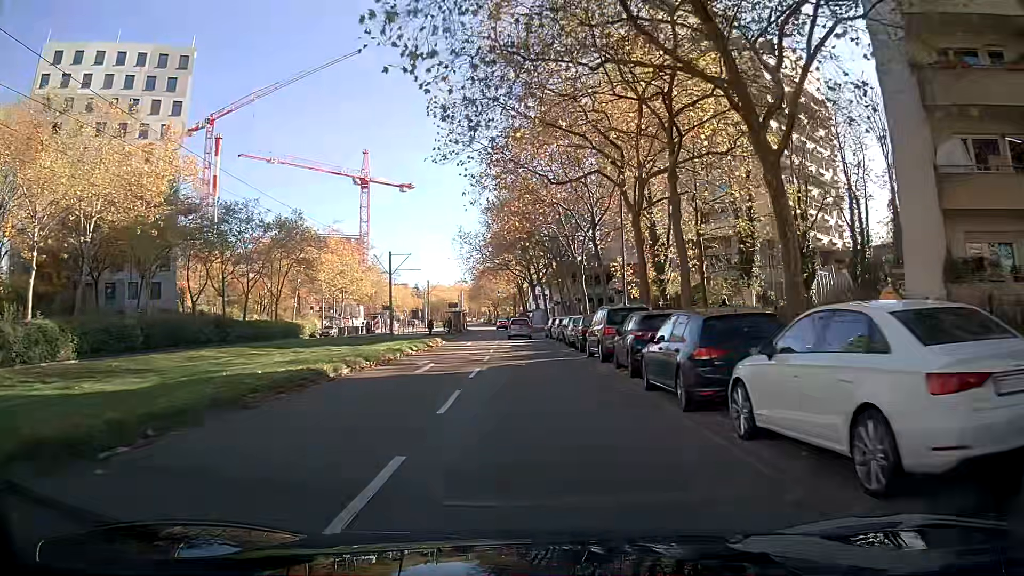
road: tertiary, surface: asphalt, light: Day
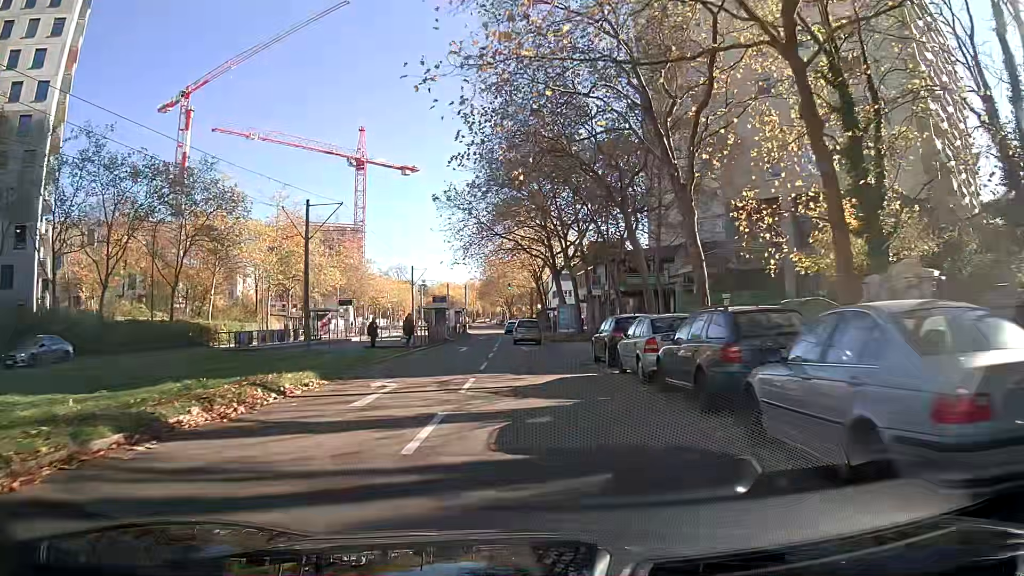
(-0.2, +26.4) m; -1°
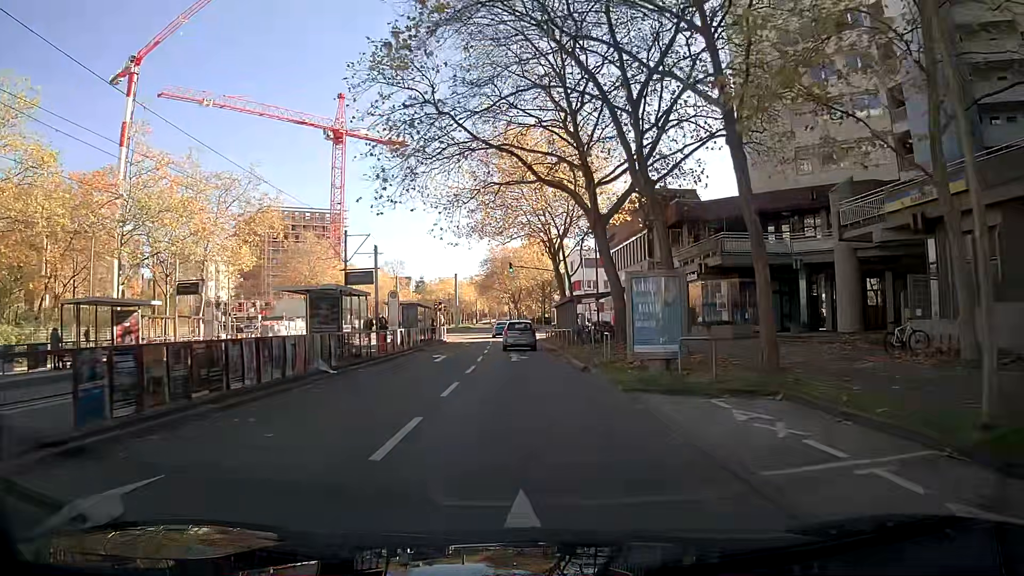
(-0.2, +29.7) m; 0°
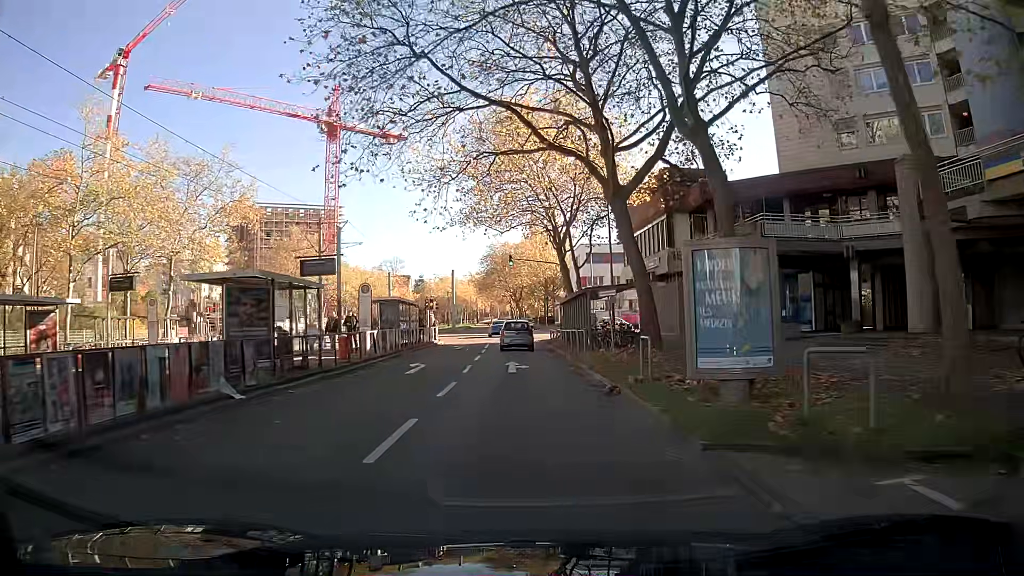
(0.0, +5.9) m; 0°
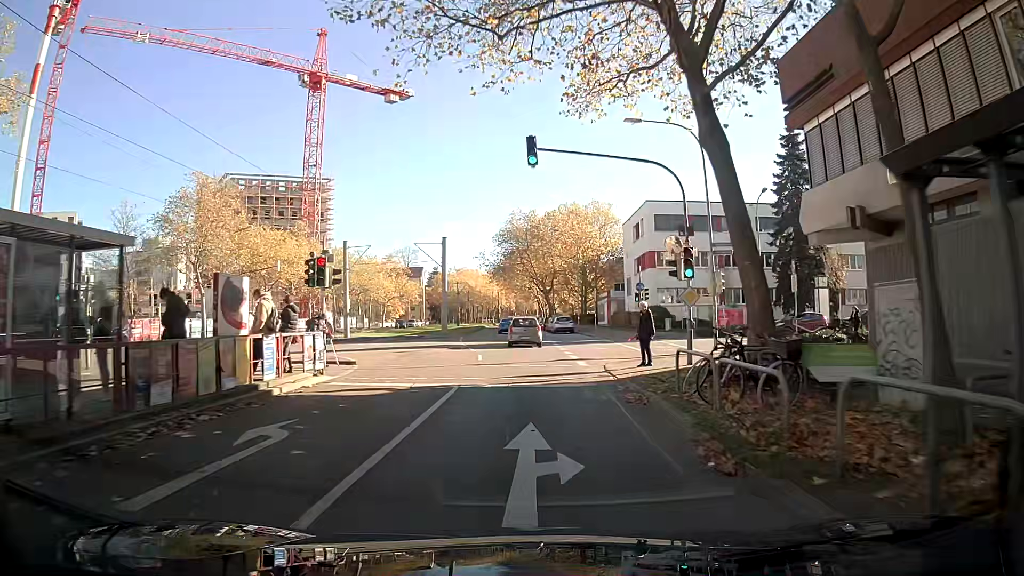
(-0.9, +31.2) m; -3°
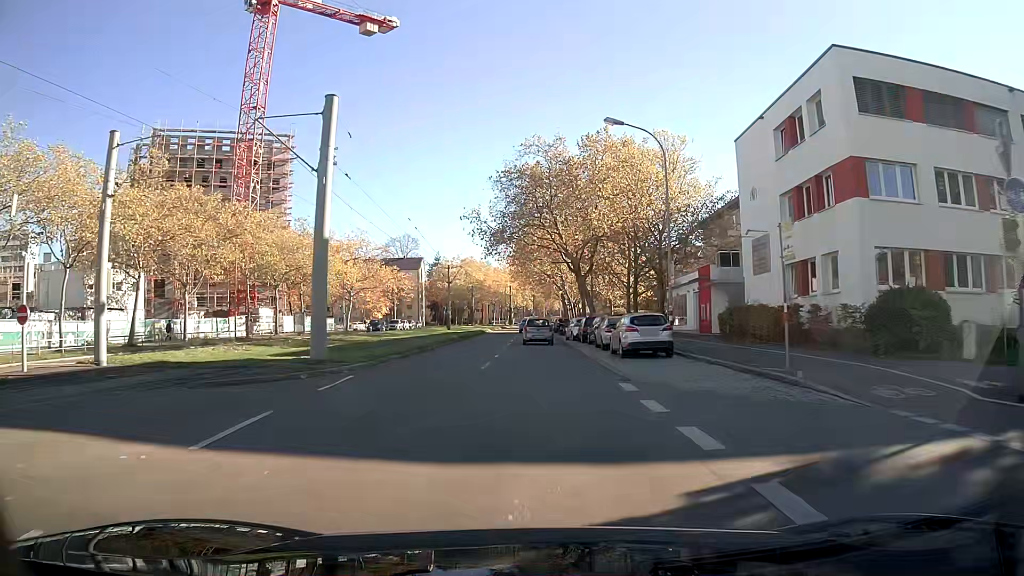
(-0.4, +33.8) m; -1°
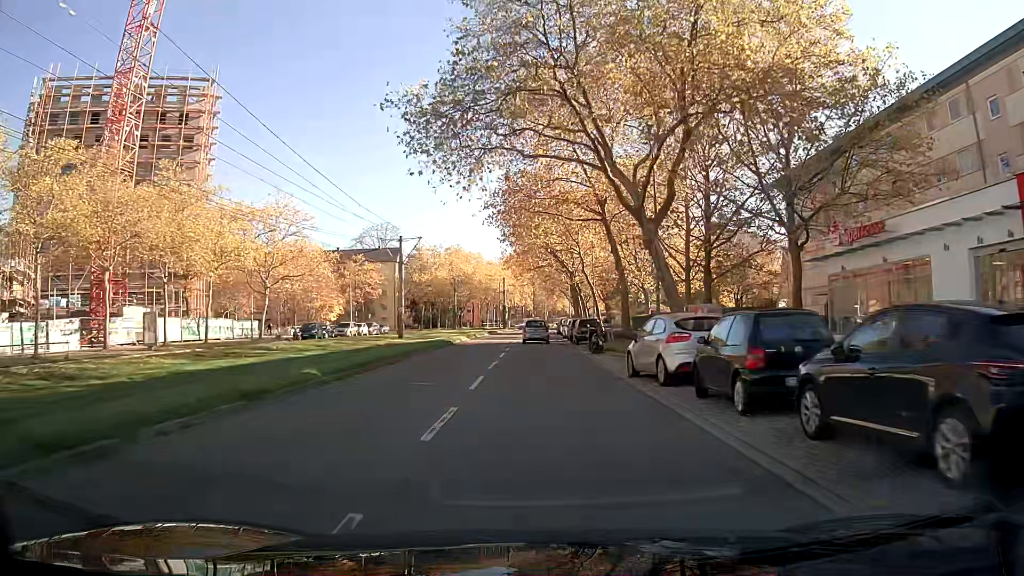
(-0.1, +28.3) m; 0°
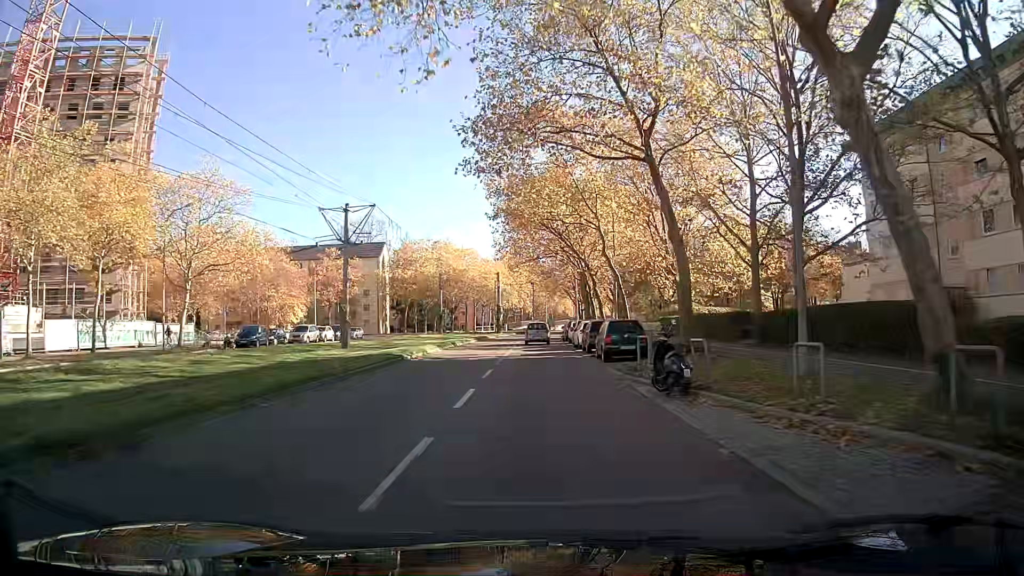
(0.0, +14.4) m; 0°
(0, +10) (0, +20) (0, +30) (0, +40) (0, +50) (0, +60) (+1, +70) (+1, +80) (+2, +90) (+3, +100) m
